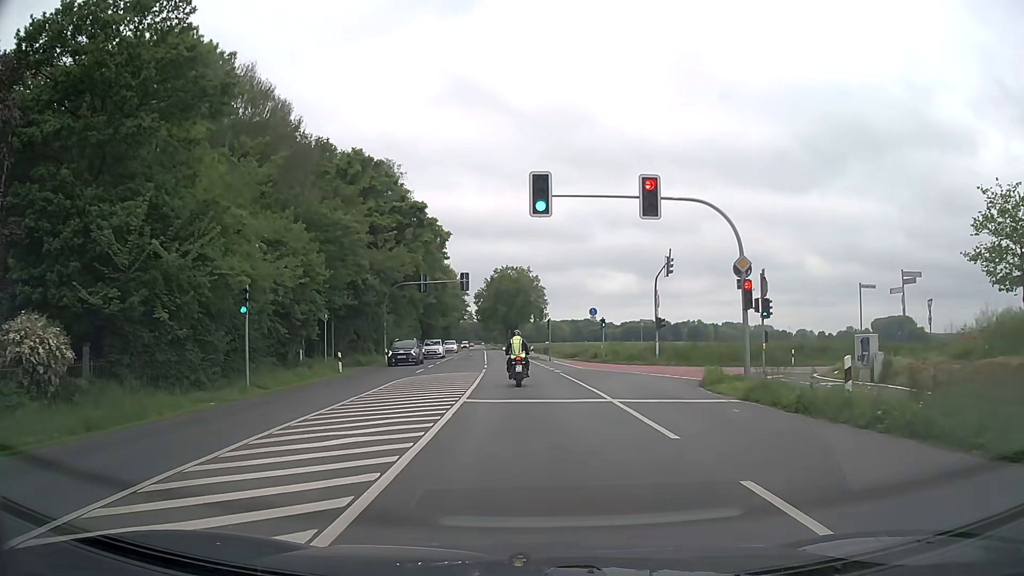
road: secondary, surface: asphalt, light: Day
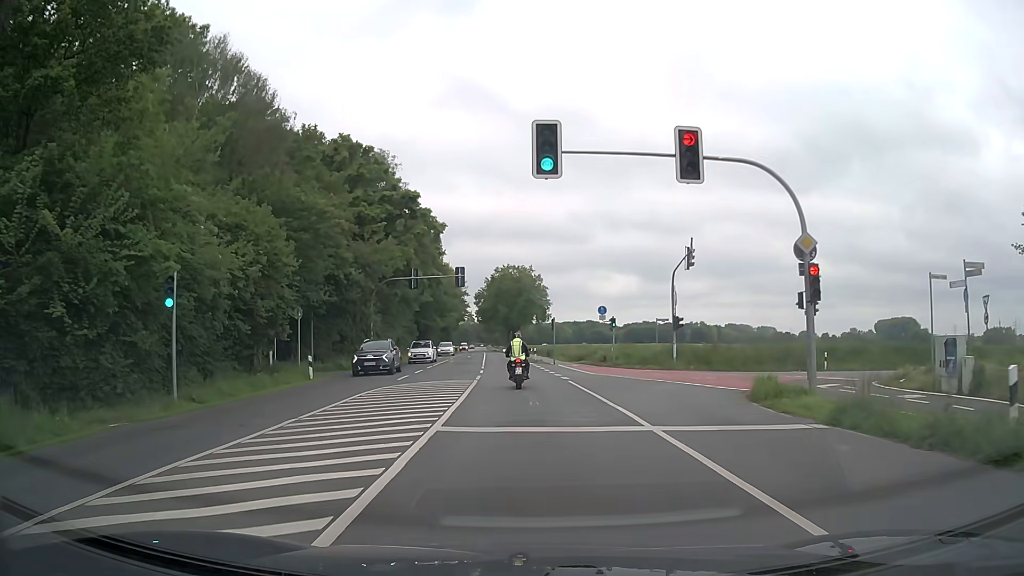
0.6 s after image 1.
(0.0, +4.9) m; 0°
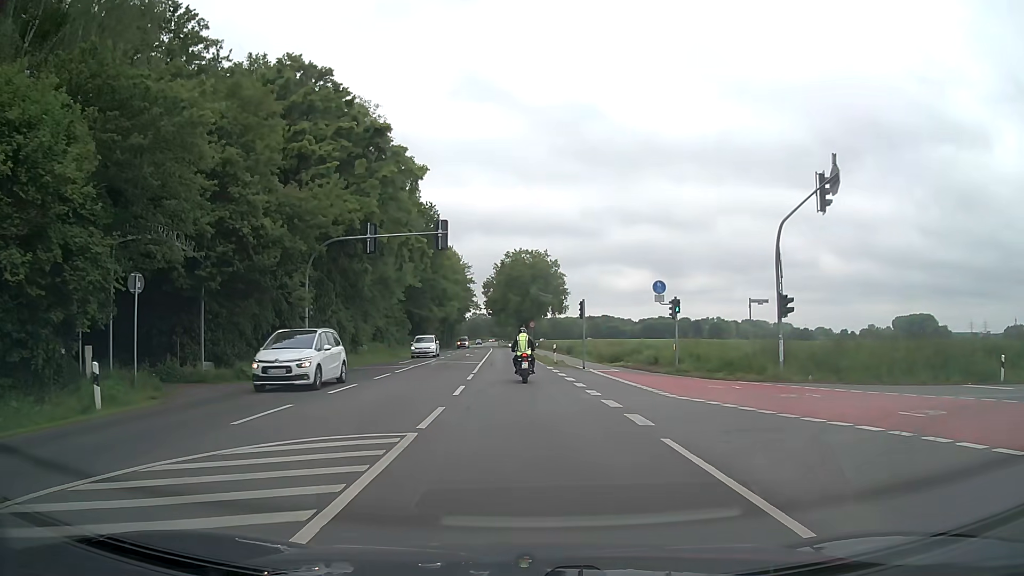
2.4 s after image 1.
(-0.2, +16.0) m; -2°
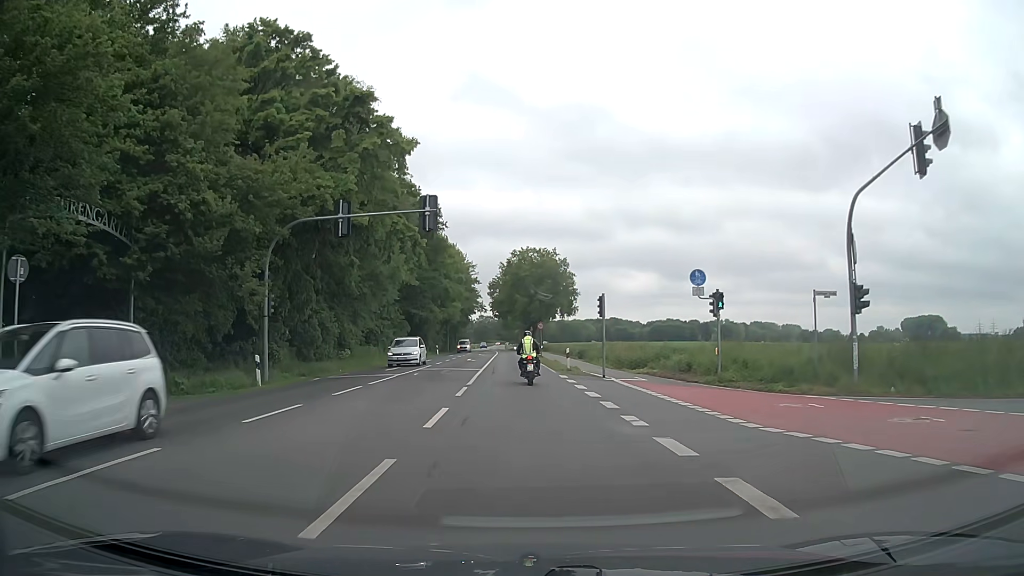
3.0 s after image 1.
(0.0, +5.7) m; 0°
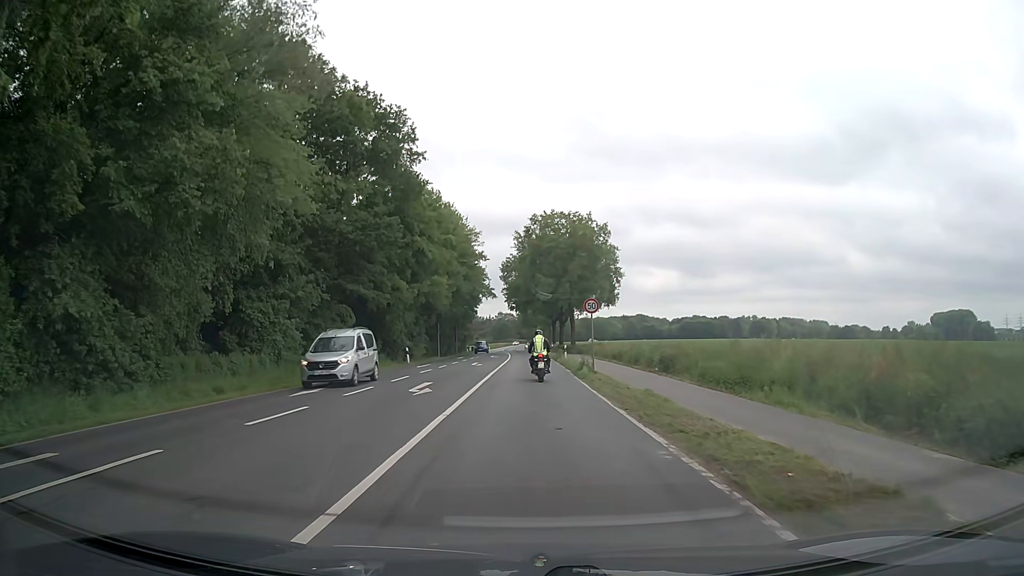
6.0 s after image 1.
(-0.7, +30.4) m; -2°
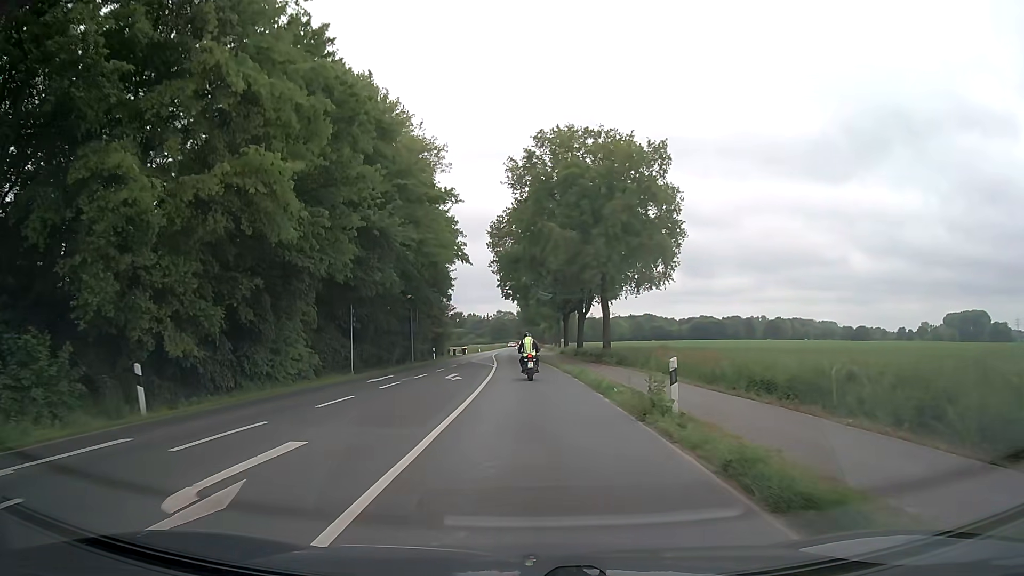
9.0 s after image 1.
(+0.1, +32.9) m; 0°
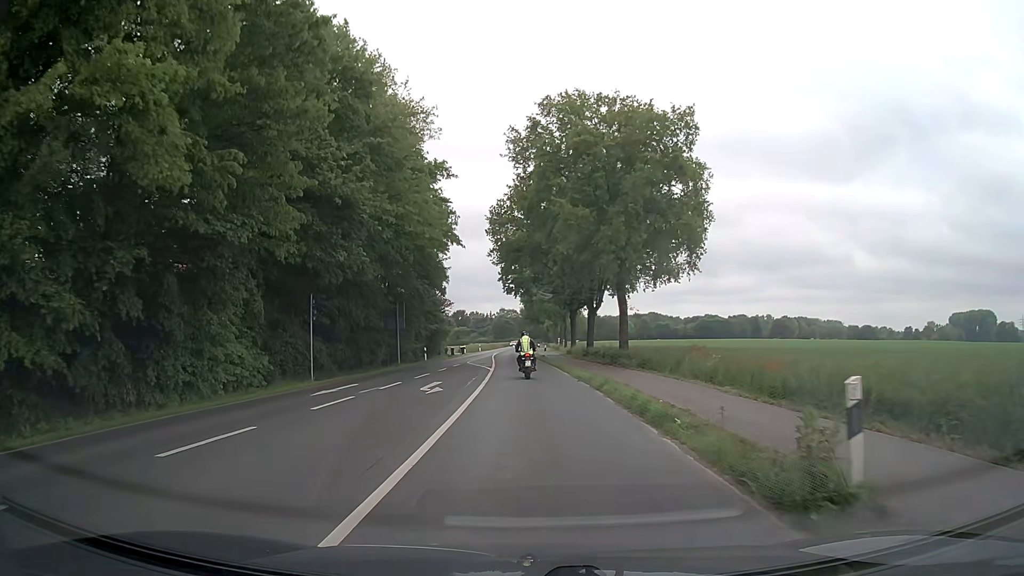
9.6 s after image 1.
(0.0, +6.7) m; 0°
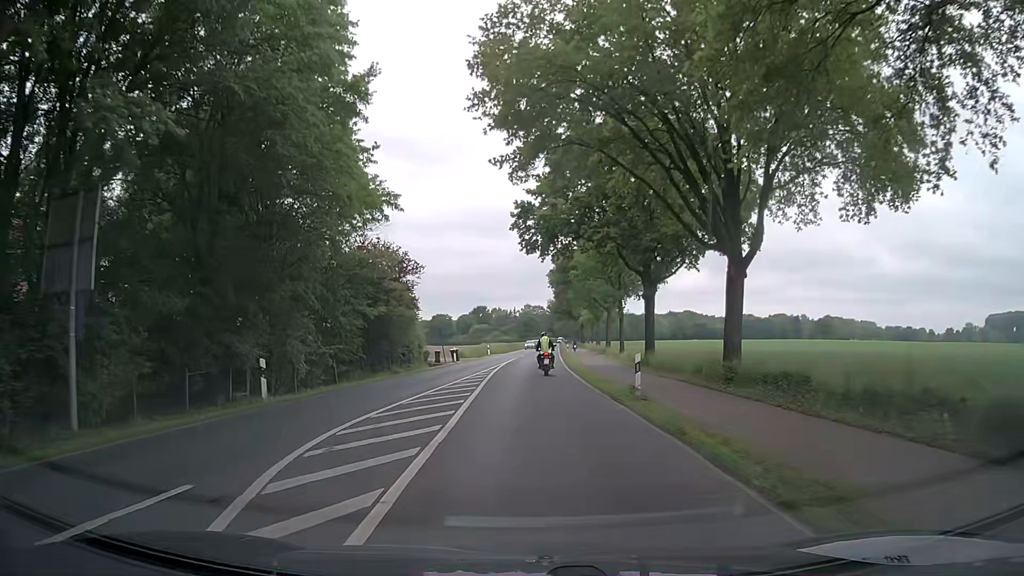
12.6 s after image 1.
(-0.7, +34.7) m; -2°
(0, +10) (0, +20) (0, +30) (0, +40) (0, +50) (+1, +60) (+1, +70) (+2, +80) (+2, +90) (+2, +100) m
